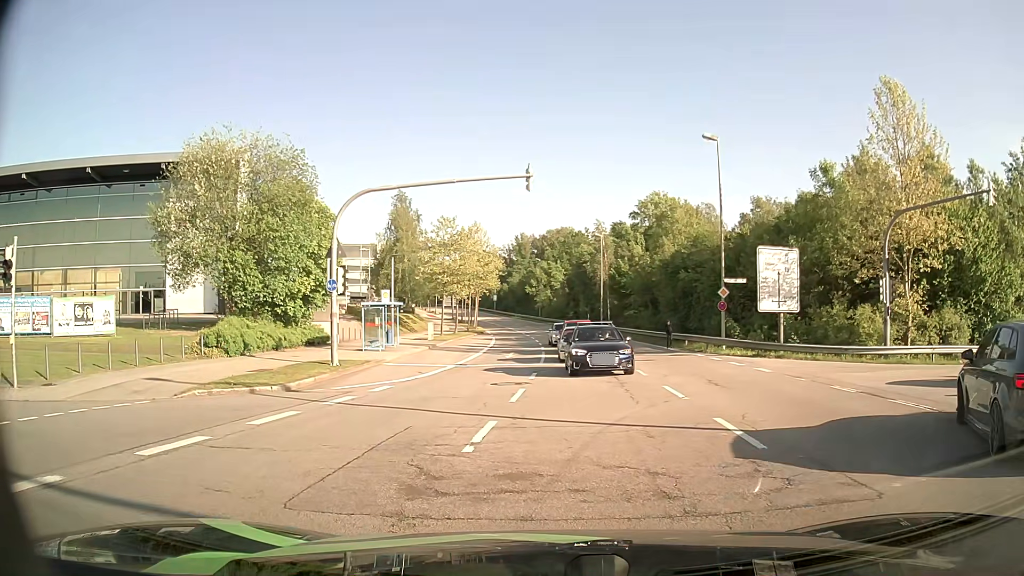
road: secondary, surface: asphalt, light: Day
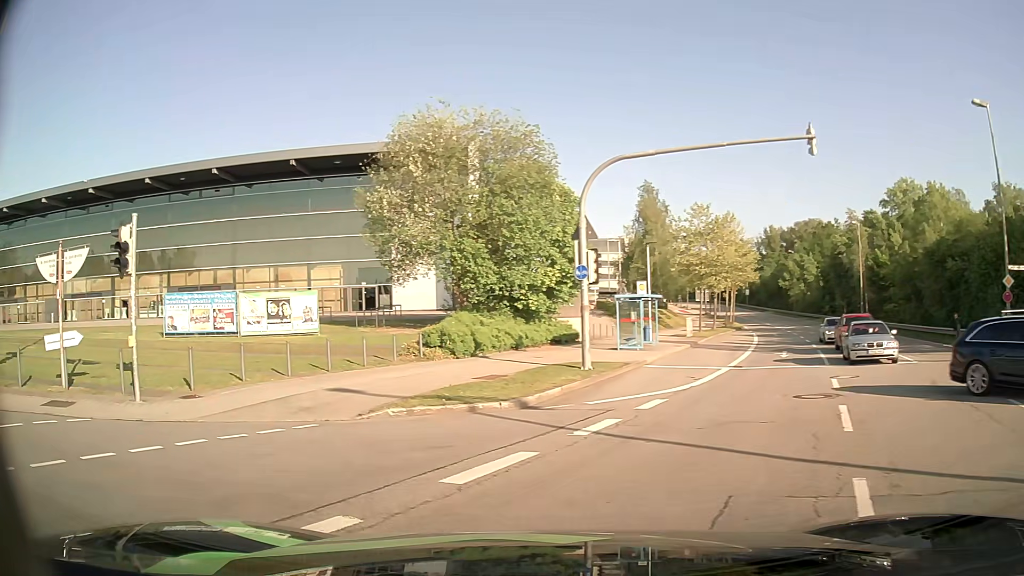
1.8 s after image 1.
(-0.5, +4.3) m; -19°
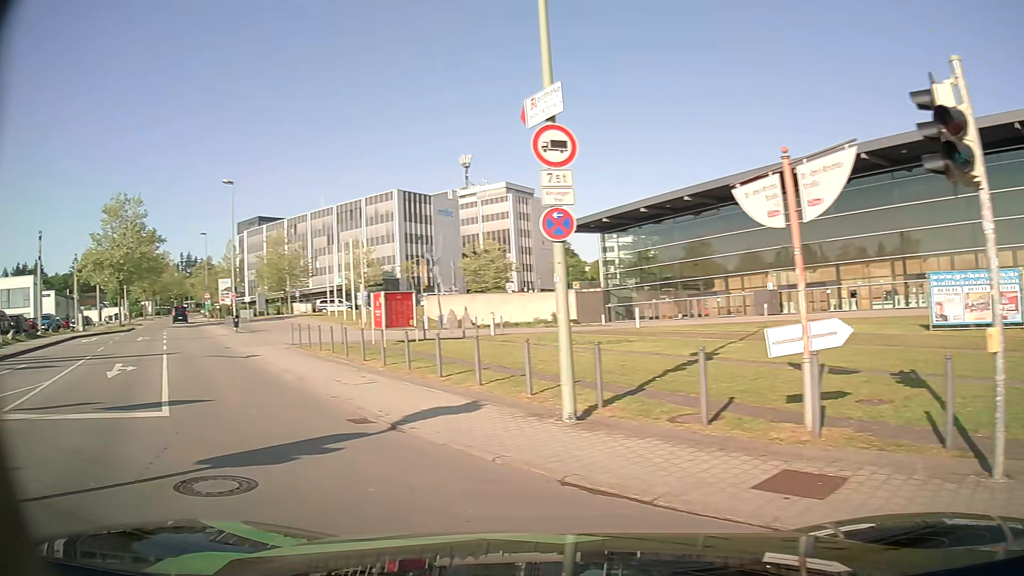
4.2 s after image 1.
(-3.7, +6.6) m; -62°
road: residential
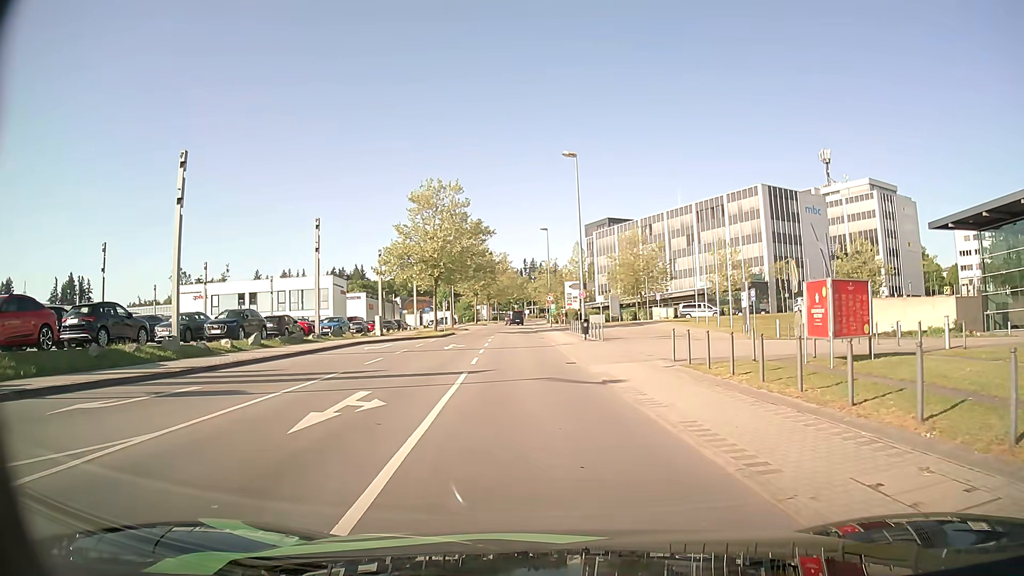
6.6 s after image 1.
(-3.4, +9.1) m; -29°
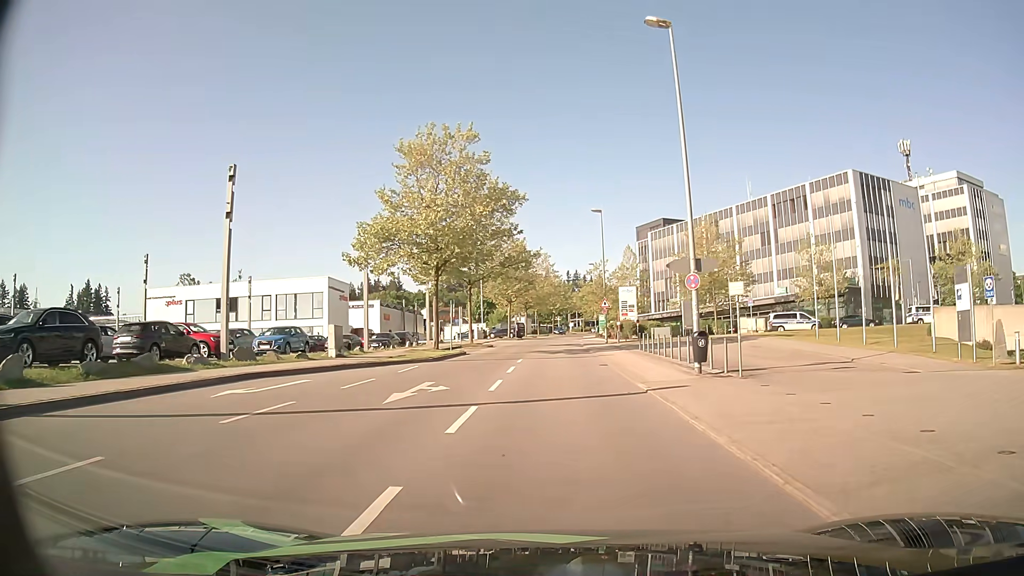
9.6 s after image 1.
(-0.8, +18.5) m; -4°
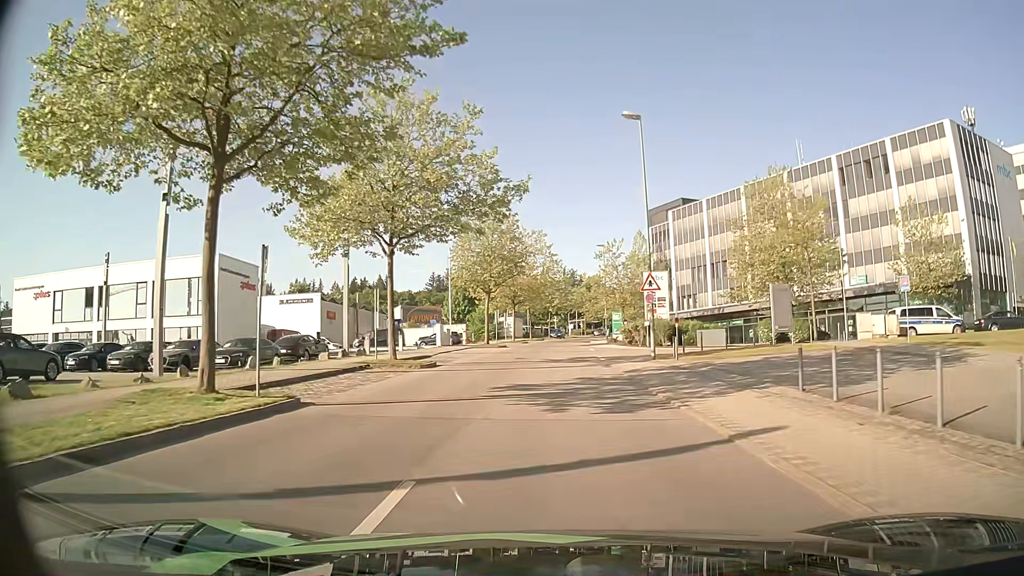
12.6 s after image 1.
(+0.1, +24.0) m; +1°
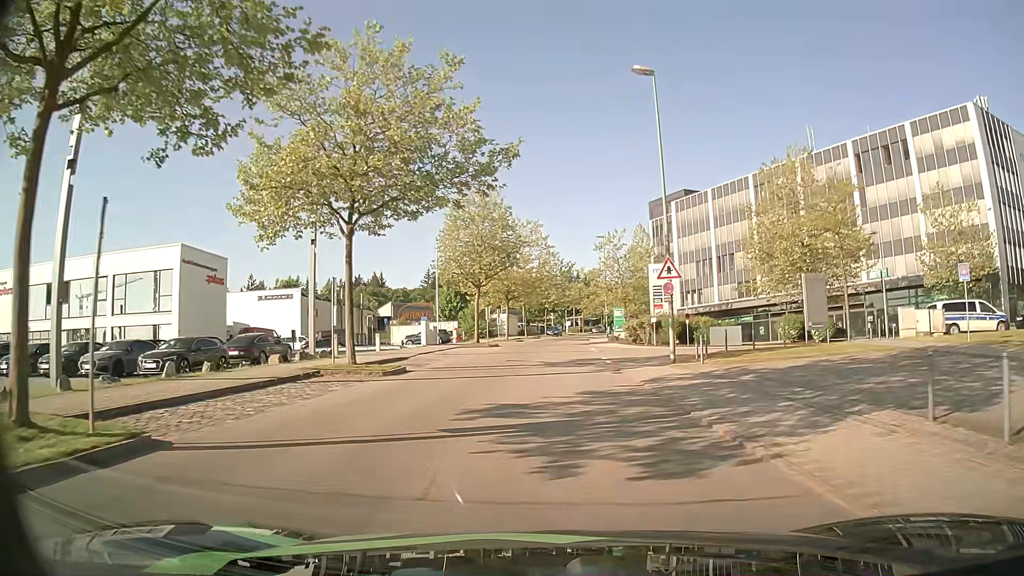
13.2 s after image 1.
(0.0, +5.0) m; 0°
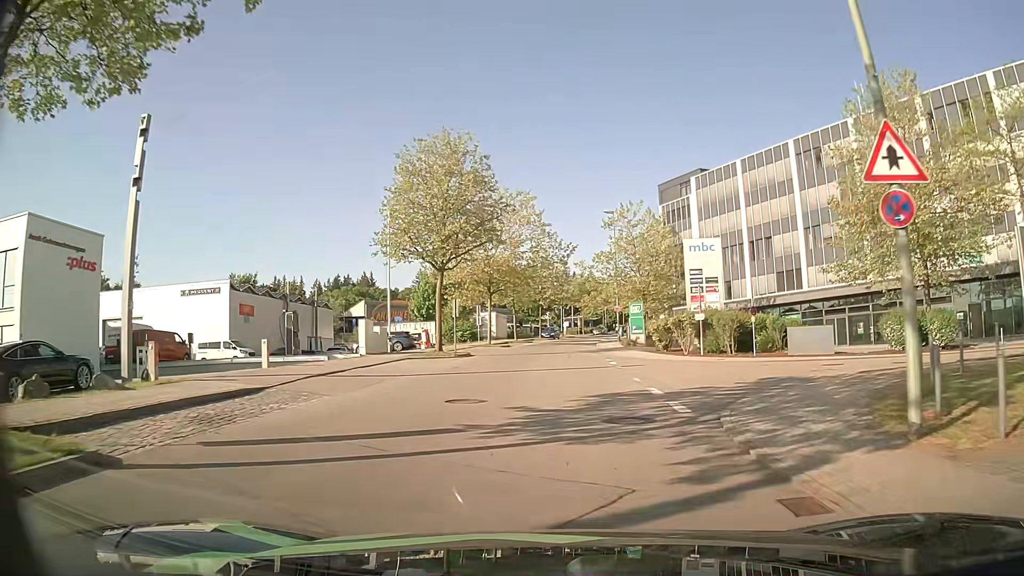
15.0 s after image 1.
(+0.1, +15.2) m; +1°
(0, +10) (0, +20) (0, +30) (0, +40) (+1, +50) (+2, +60) (+3, +70) (+5, +80) (+7, +89) (+9, +99) m
